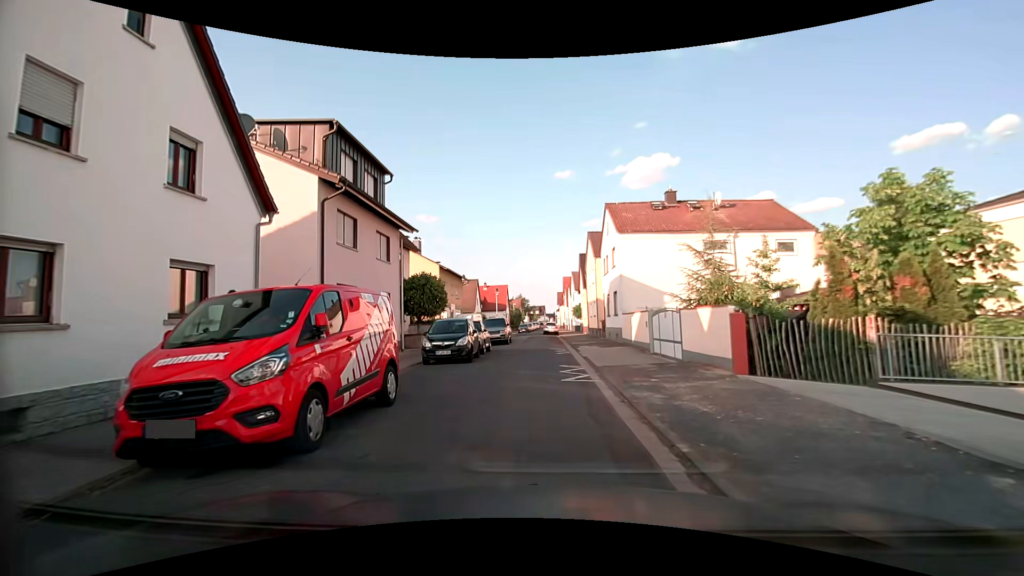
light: Day
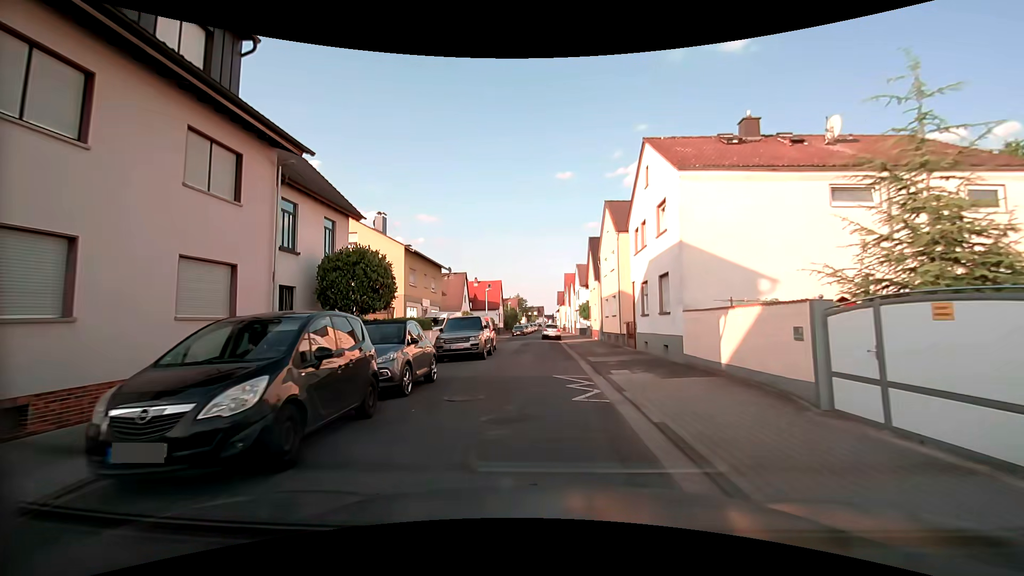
(0.0, +12.7) m; -1°
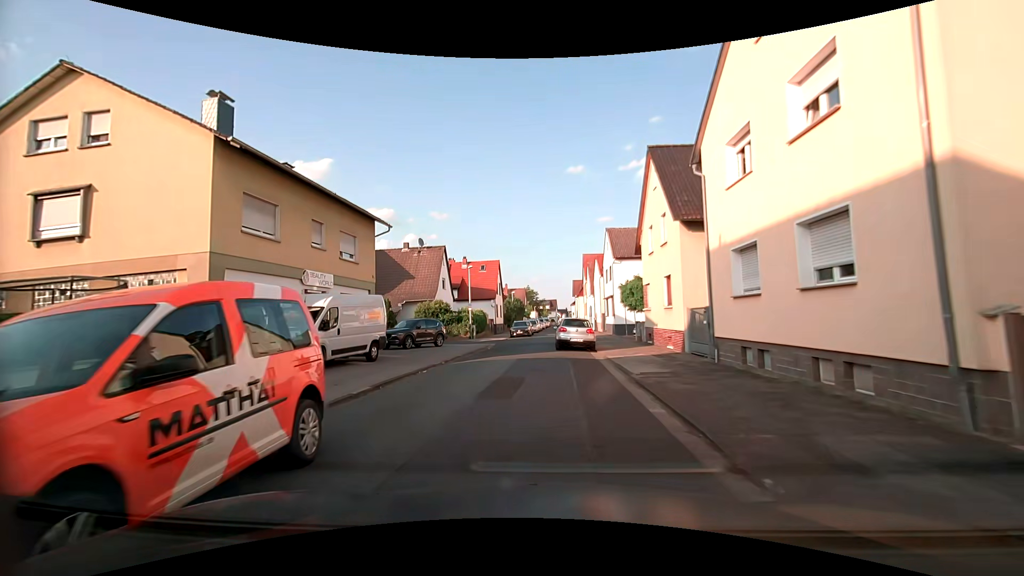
(+0.3, +23.0) m; 0°
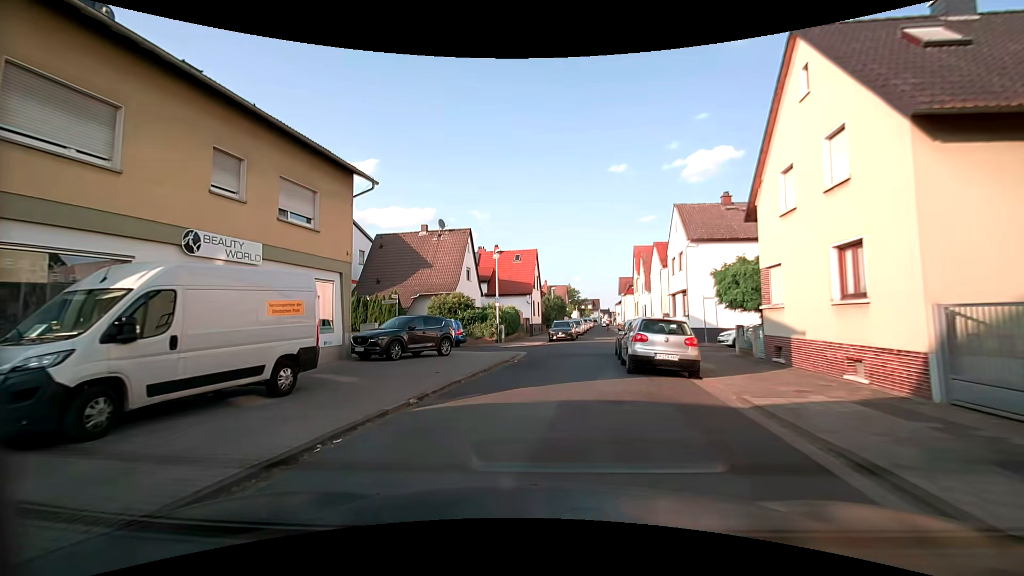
(-0.4, +9.4) m; -4°
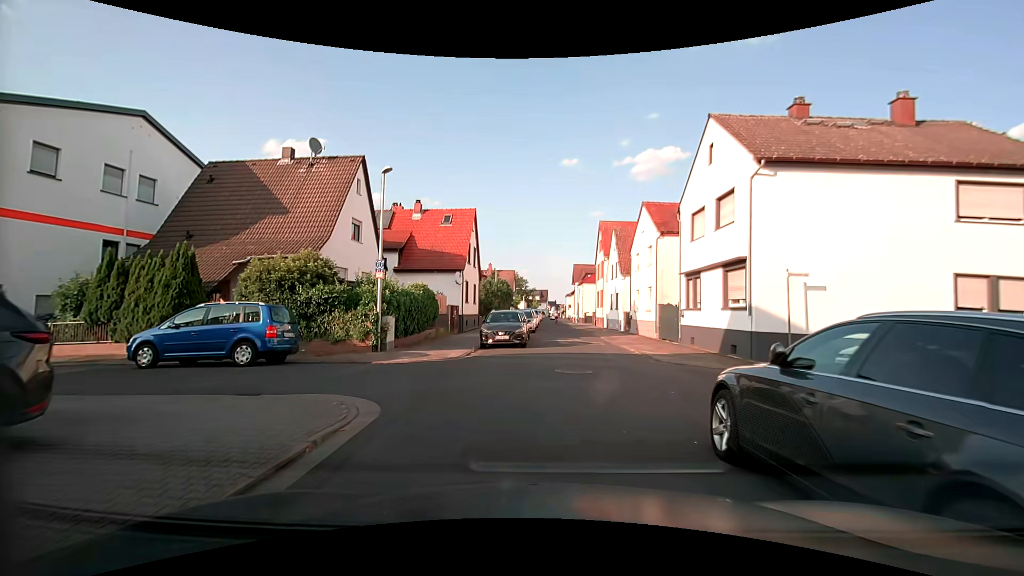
(+0.2, +15.5) m; +5°
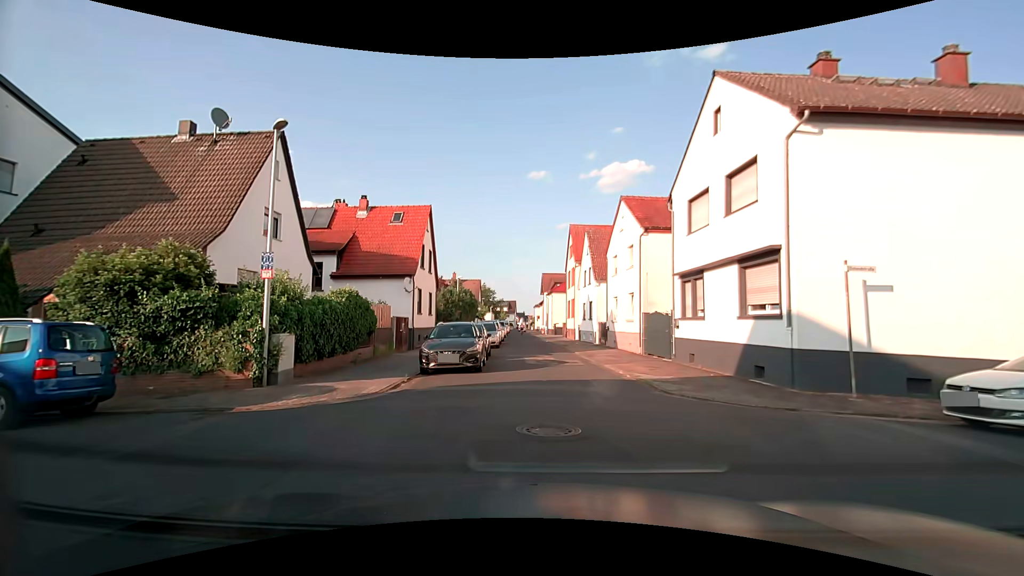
(+0.1, +4.6) m; +4°
